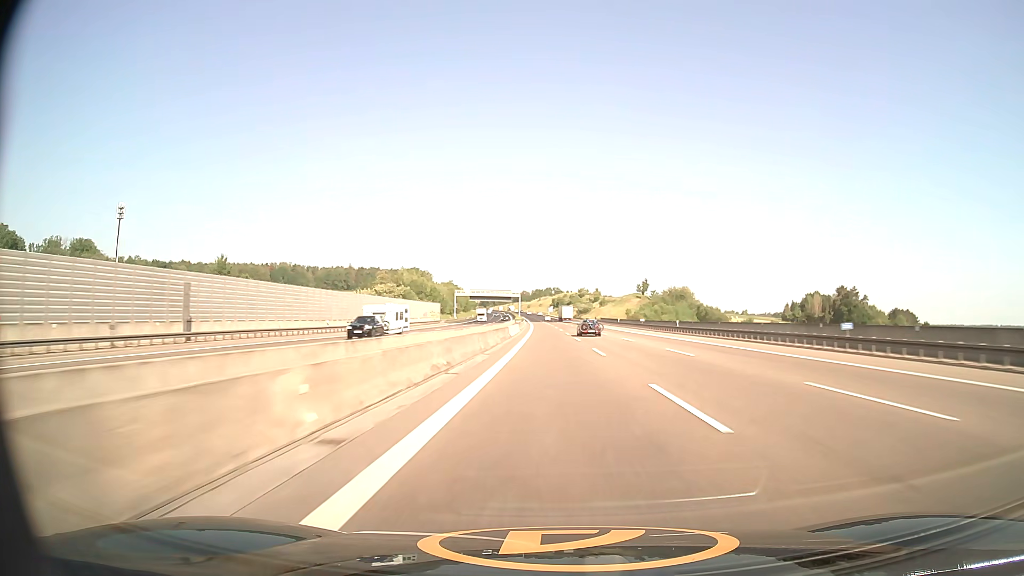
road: motorway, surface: asphalt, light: Day
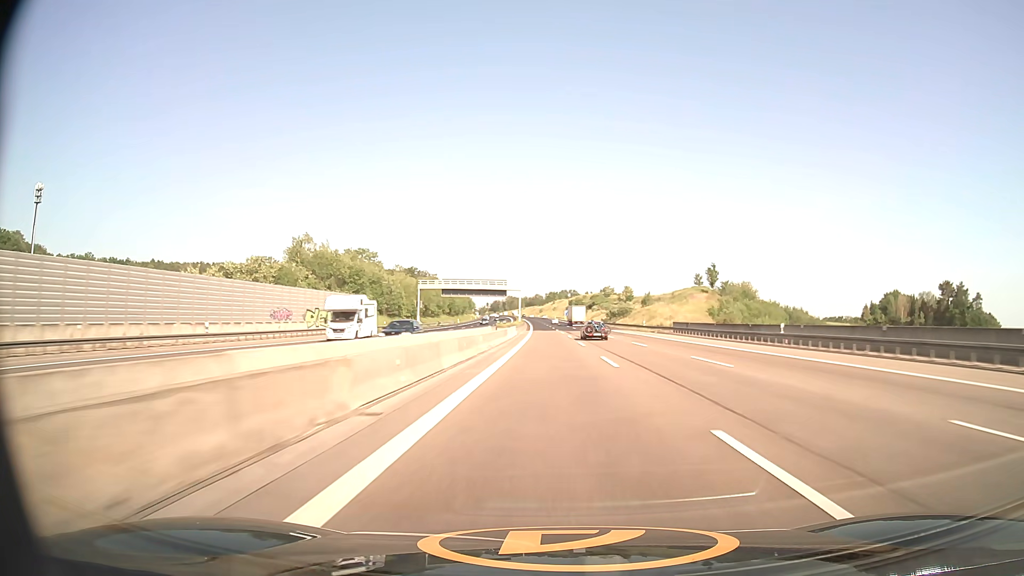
(-0.8, +77.6) m; -1°
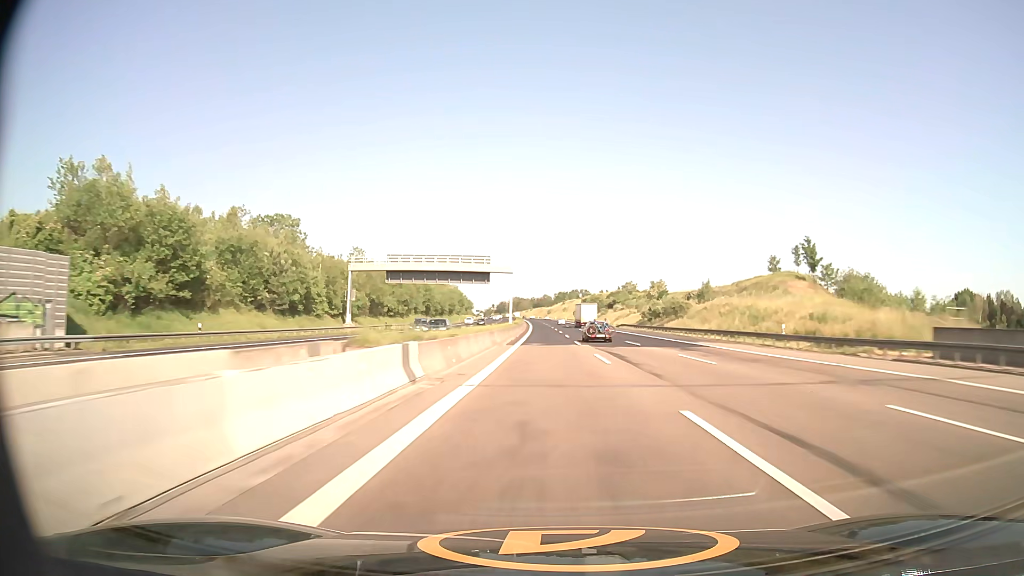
(-0.3, +52.0) m; -1°
(0, +10) (0, +20) (0, +30) (0, +40) (0, +50) (-1, +60) (-1, +70) (-1, +80) (-1, +90) (-1, +100) m
